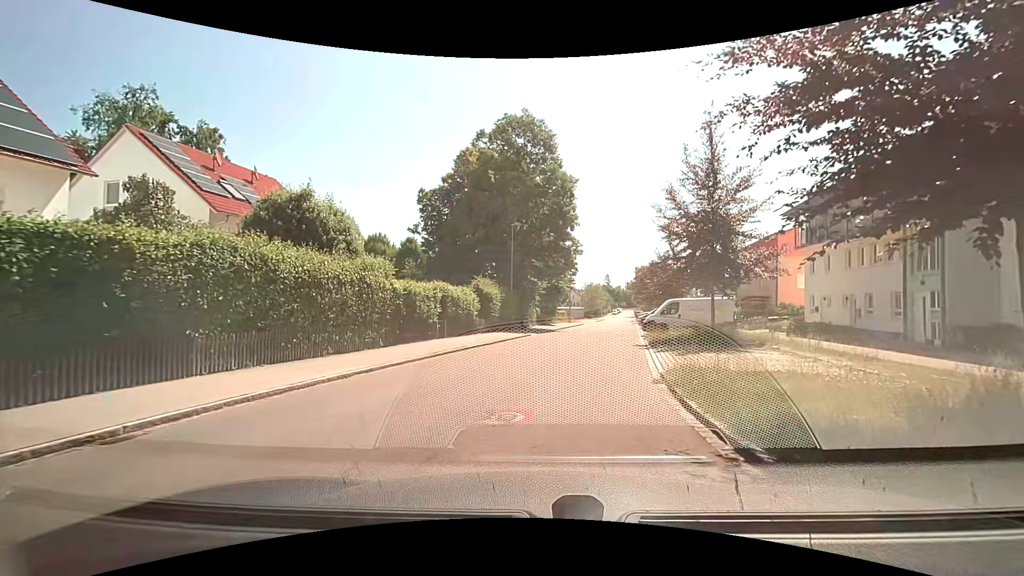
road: residential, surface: asphalt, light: Day
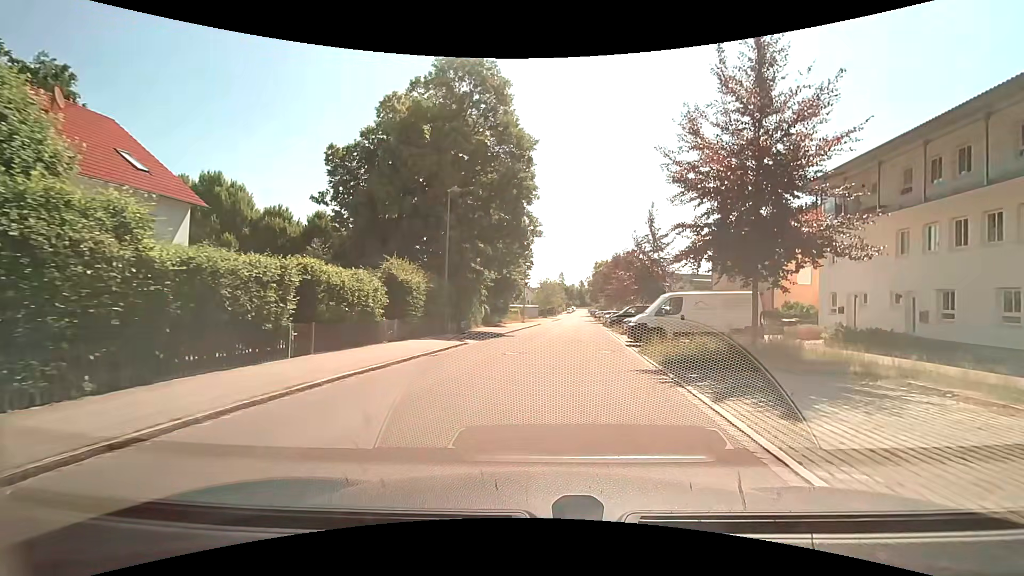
(+0.4, +9.7) m; +5°
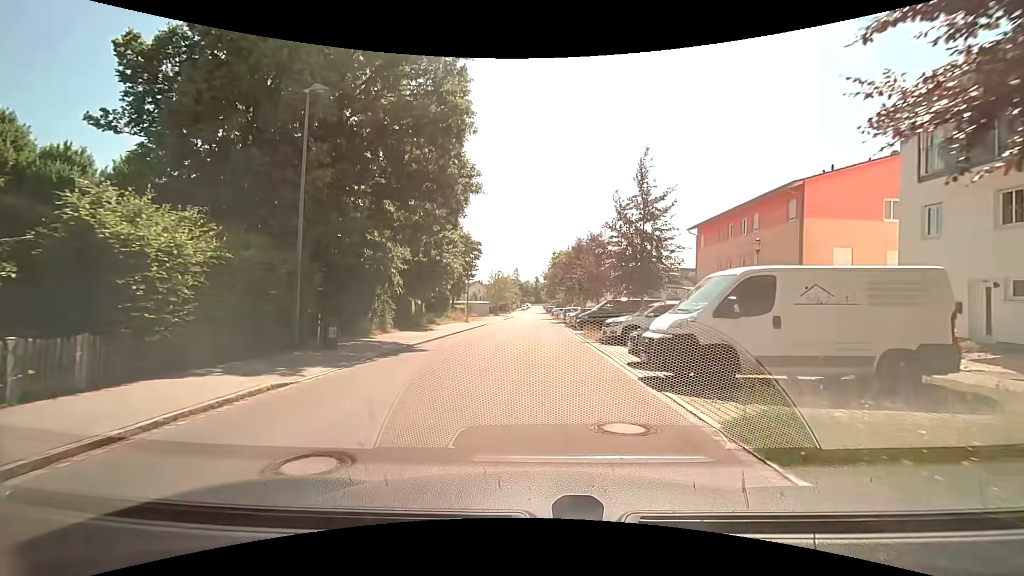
(+0.7, +11.5) m; +6°
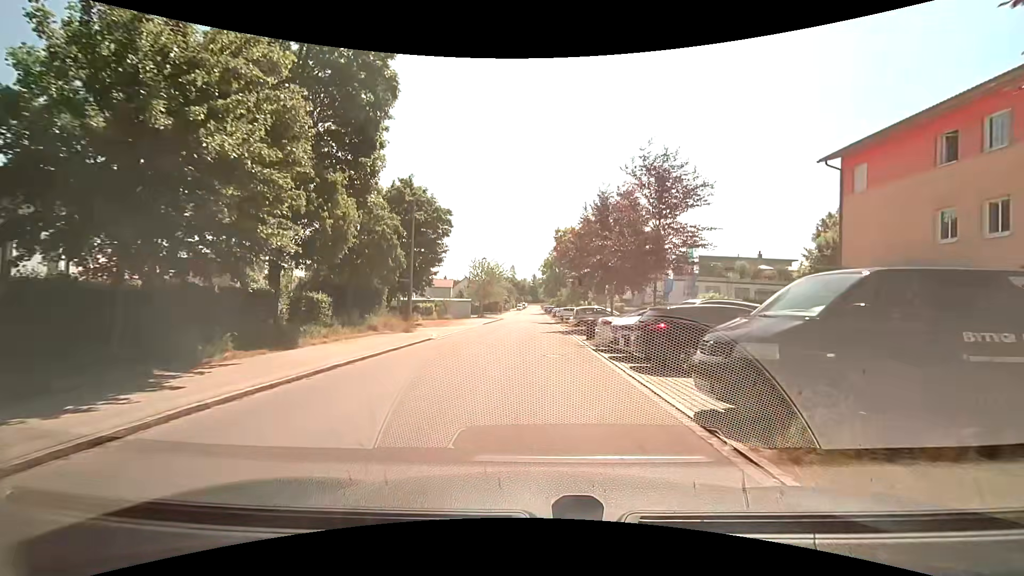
(+0.1, +21.5) m; 0°
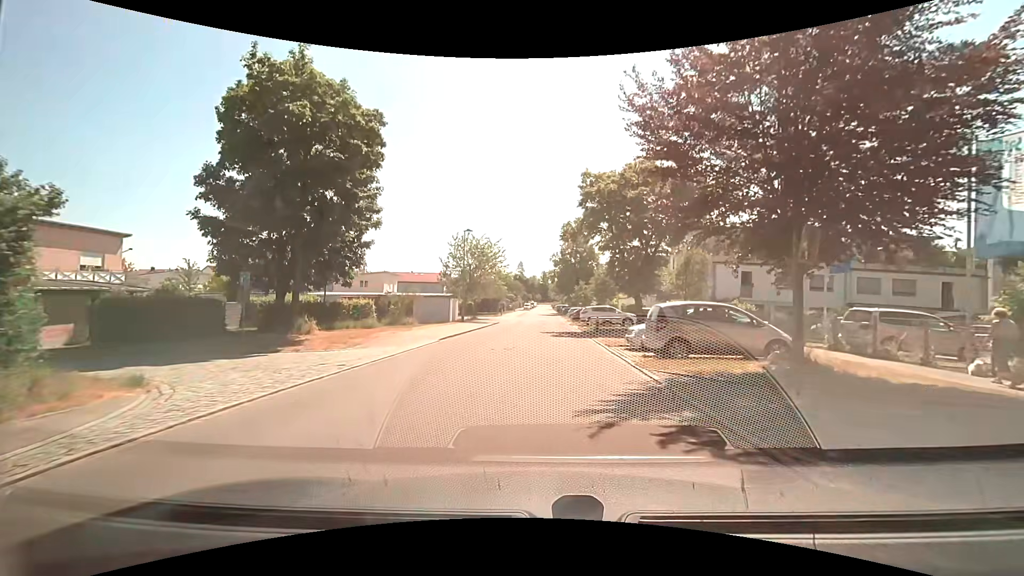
(-0.3, +22.5) m; -2°
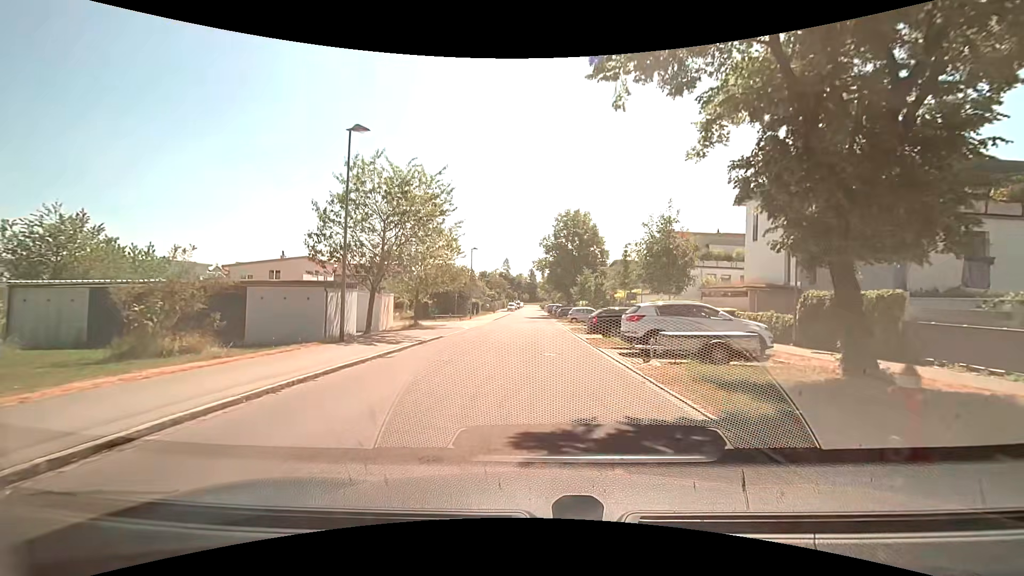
(+0.3, +23.7) m; +1°
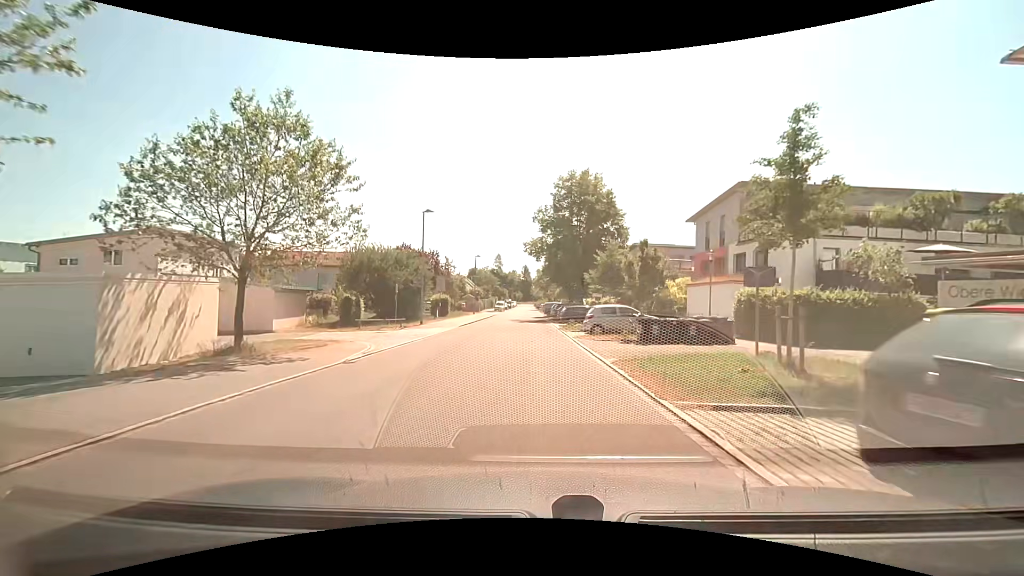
(+0.4, +20.6) m; +1°
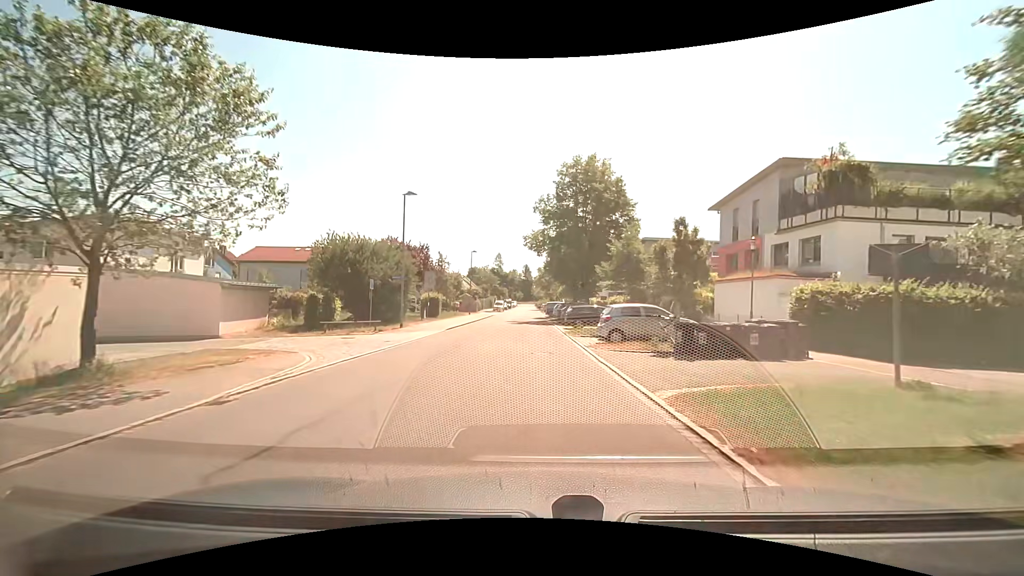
(0.0, +5.2) m; 0°
(0, +10) (0, +20) (-1, +30) (-1, +40) (-1, +50) (-1, +60) (-1, +70) (-1, +80) (-1, +90) (-2, +100) m
